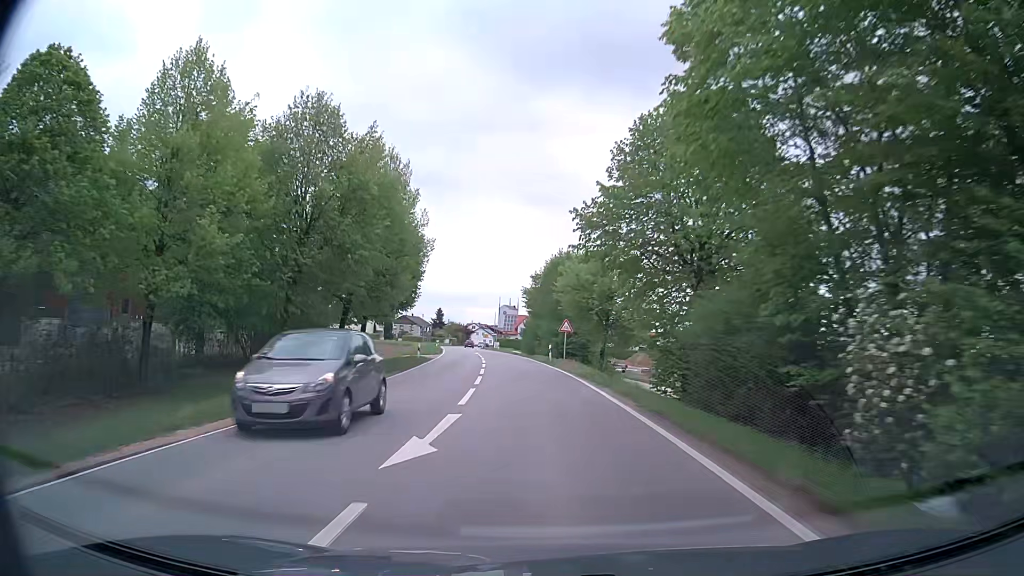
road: secondary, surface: asphalt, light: Day
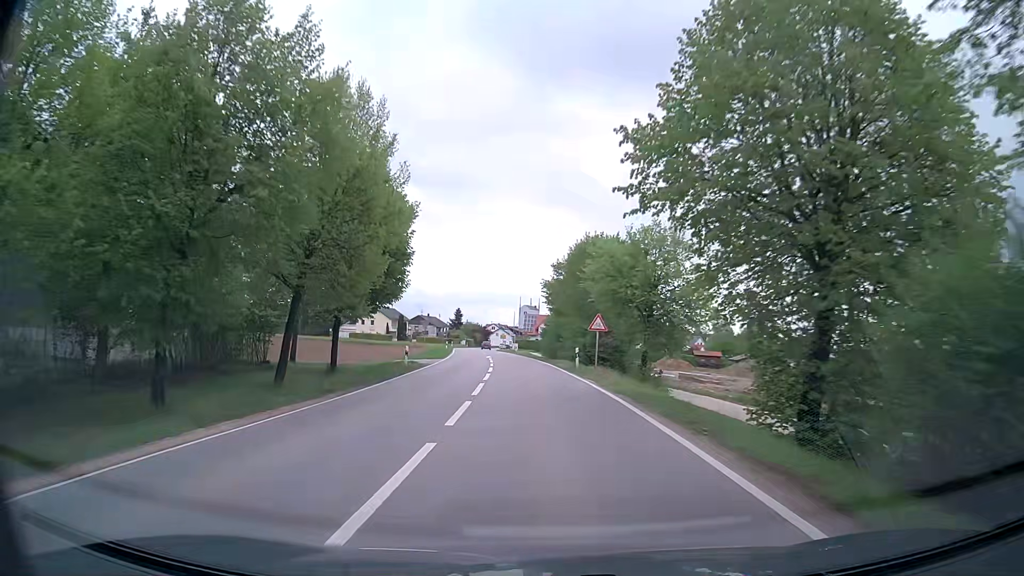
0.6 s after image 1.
(-0.2, +9.4) m; -2°
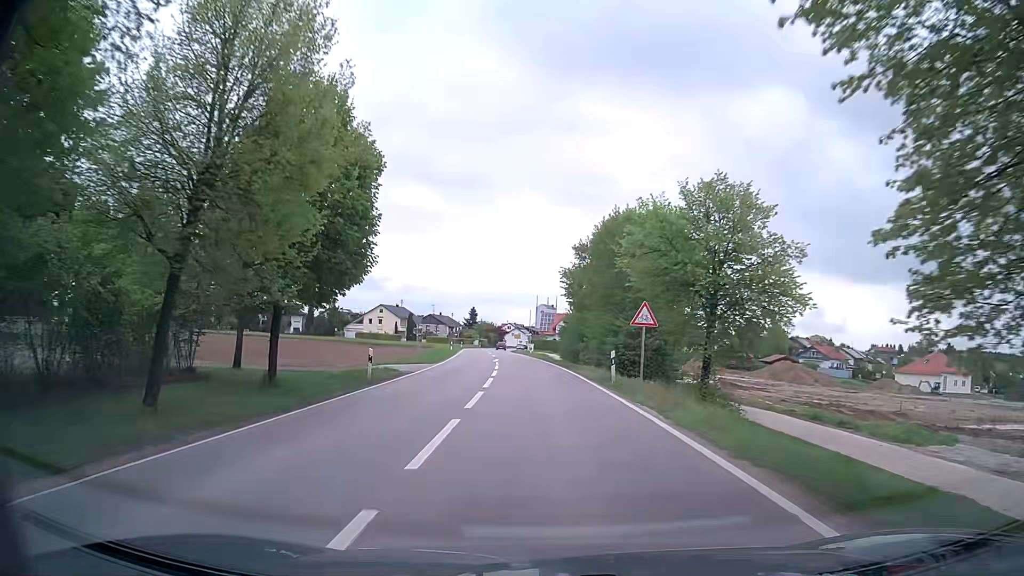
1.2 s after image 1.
(-0.1, +9.5) m; -2°
